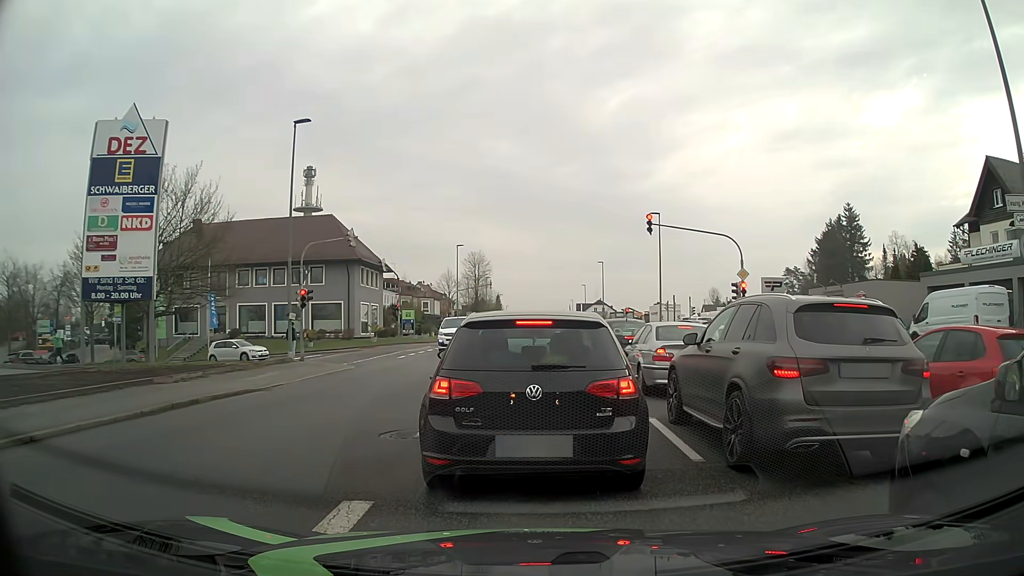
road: tertiary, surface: asphalt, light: Day
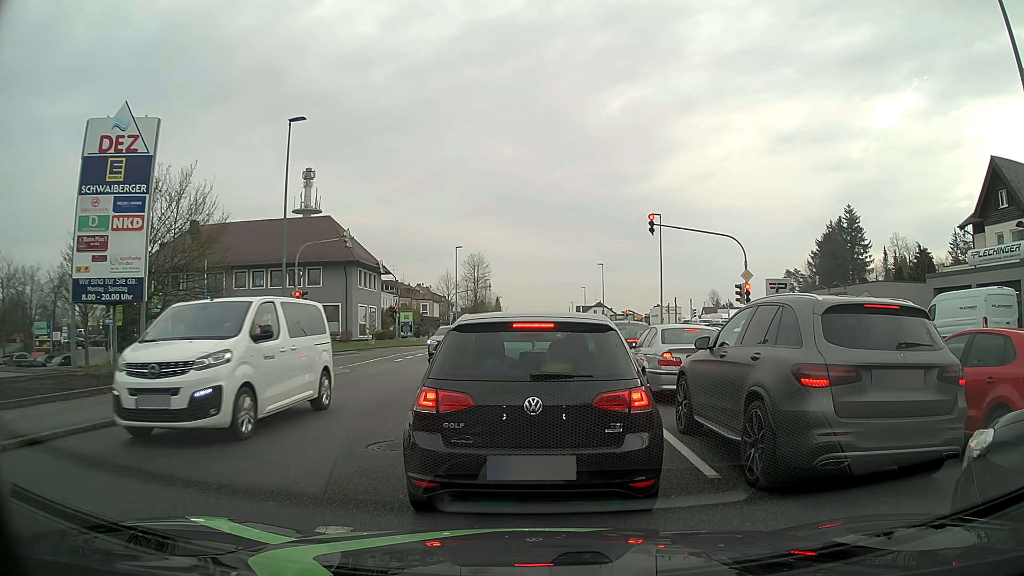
(0.0, +0.6) m; 0°
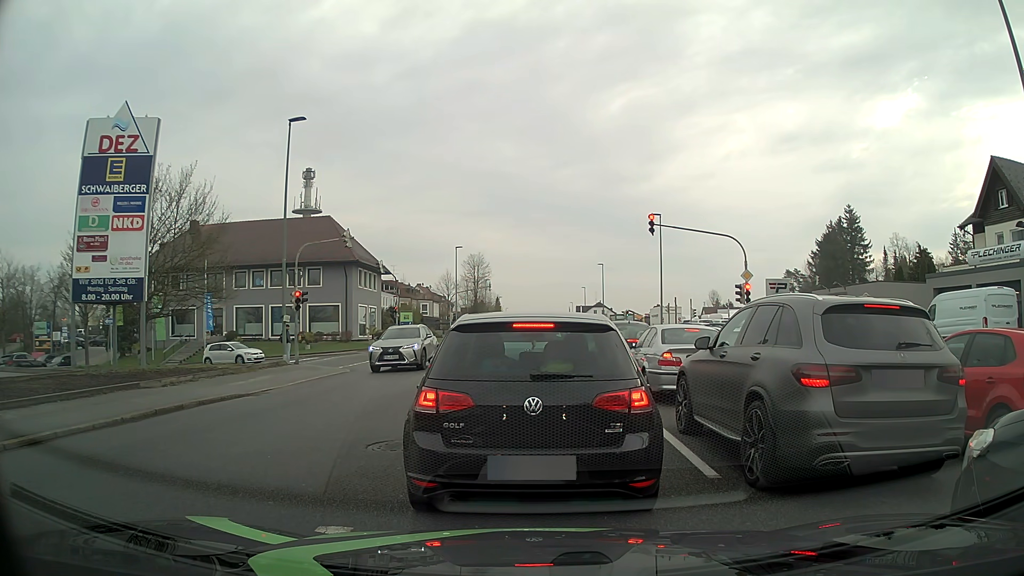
(0.0, 0.0) m; 0°
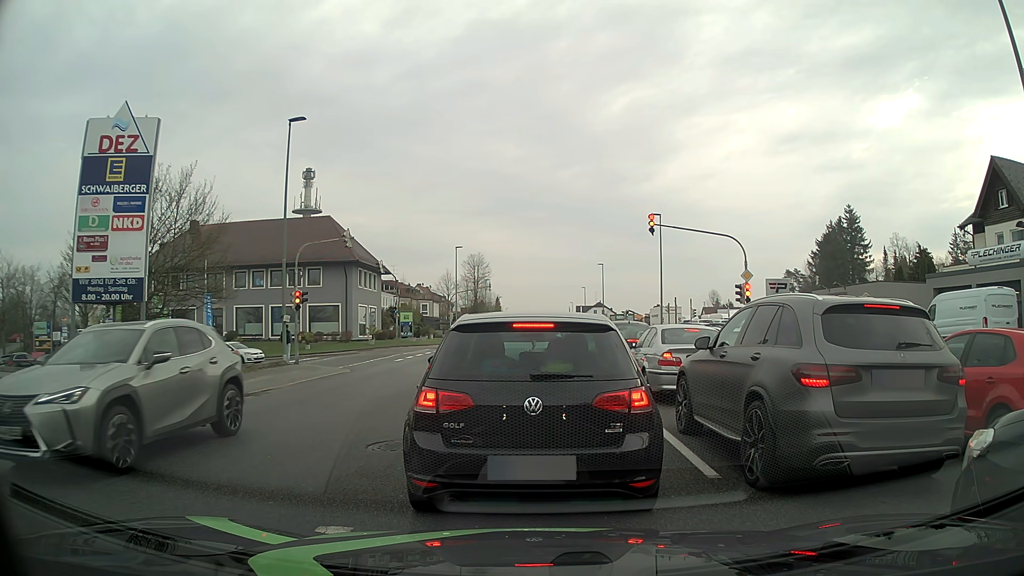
(0.0, 0.0) m; 0°
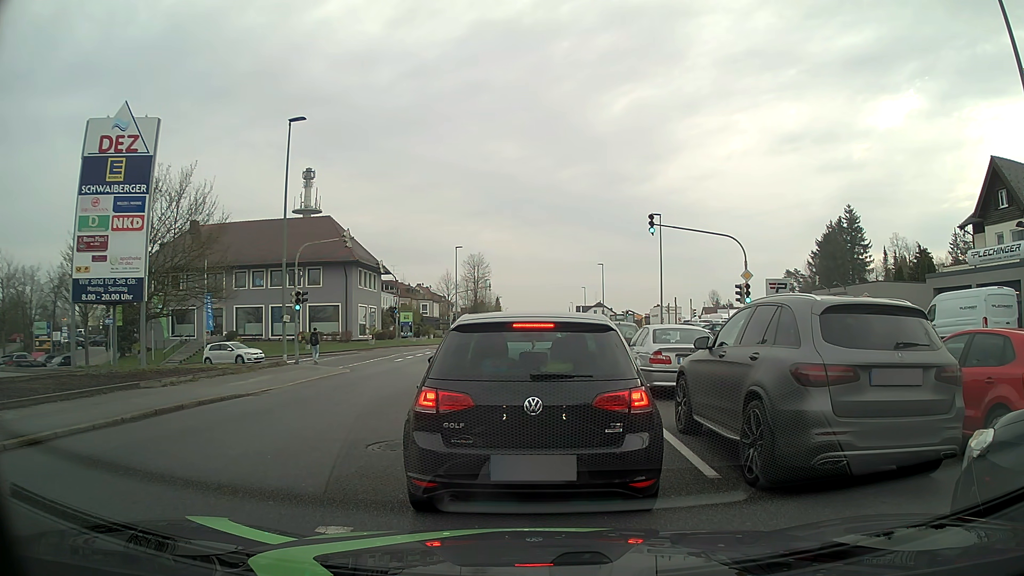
(0.0, 0.0) m; 0°
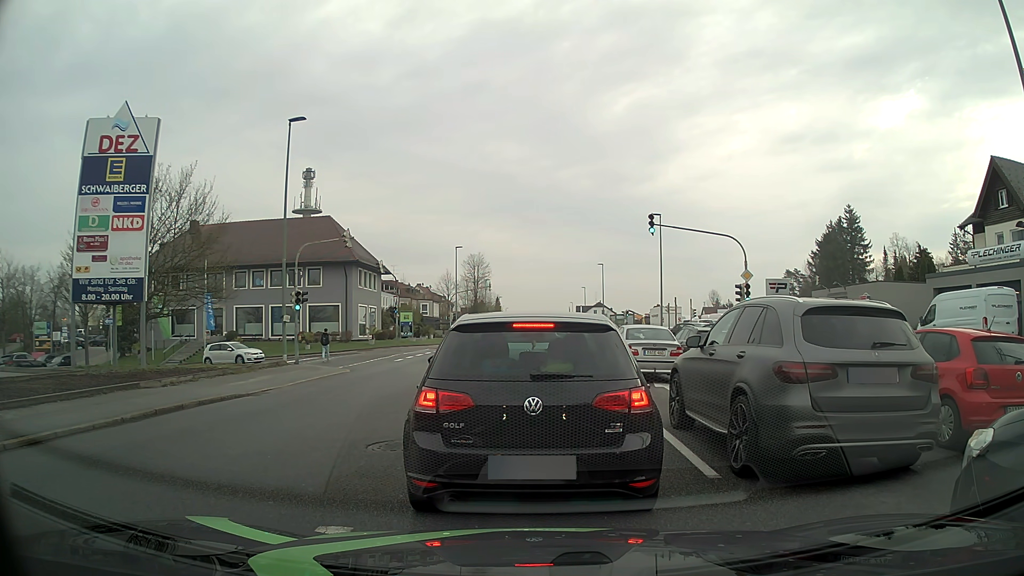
(0.0, 0.0) m; 0°
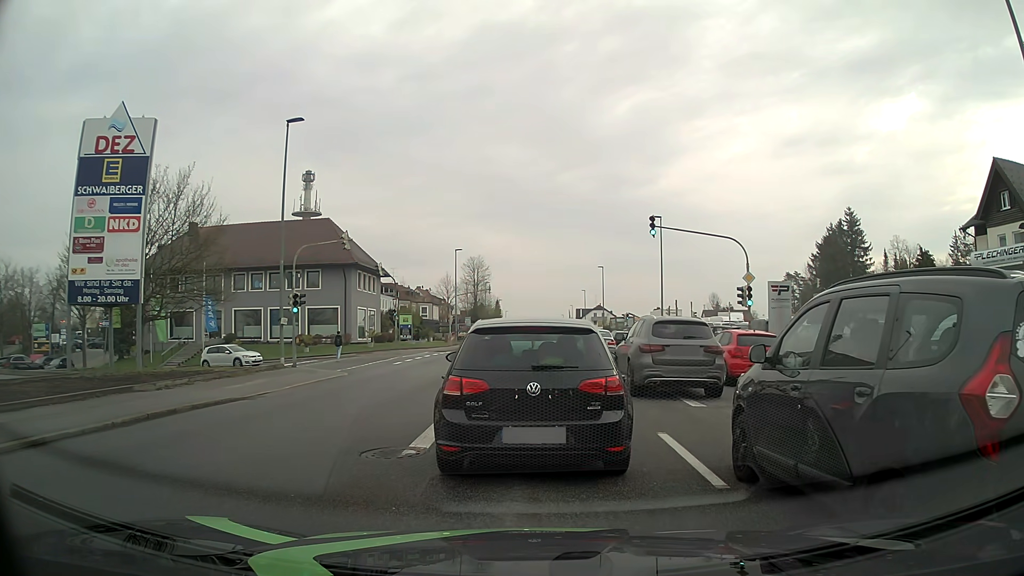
(0.0, +0.3) m; 0°
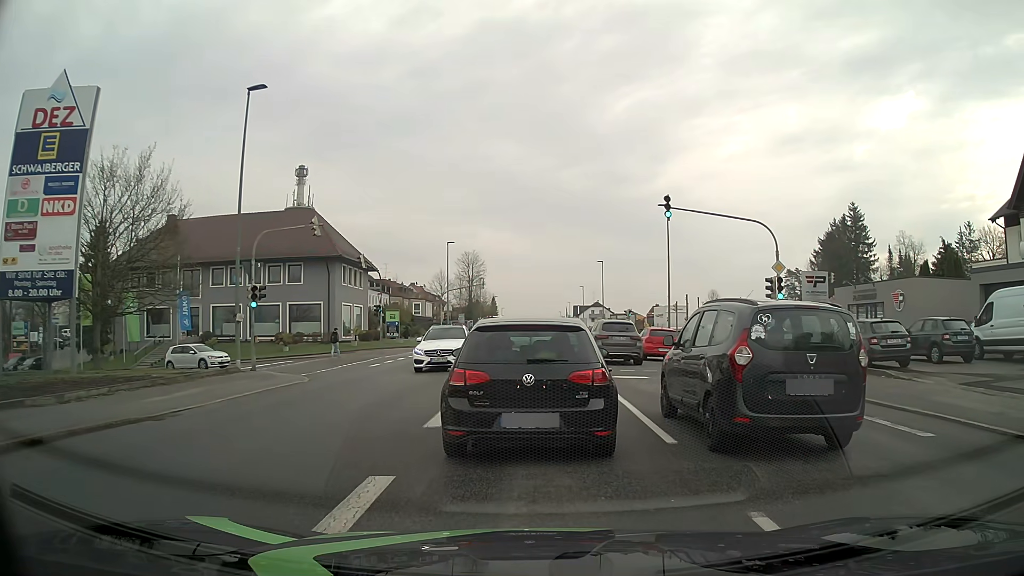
(0.0, +4.1) m; +2°
